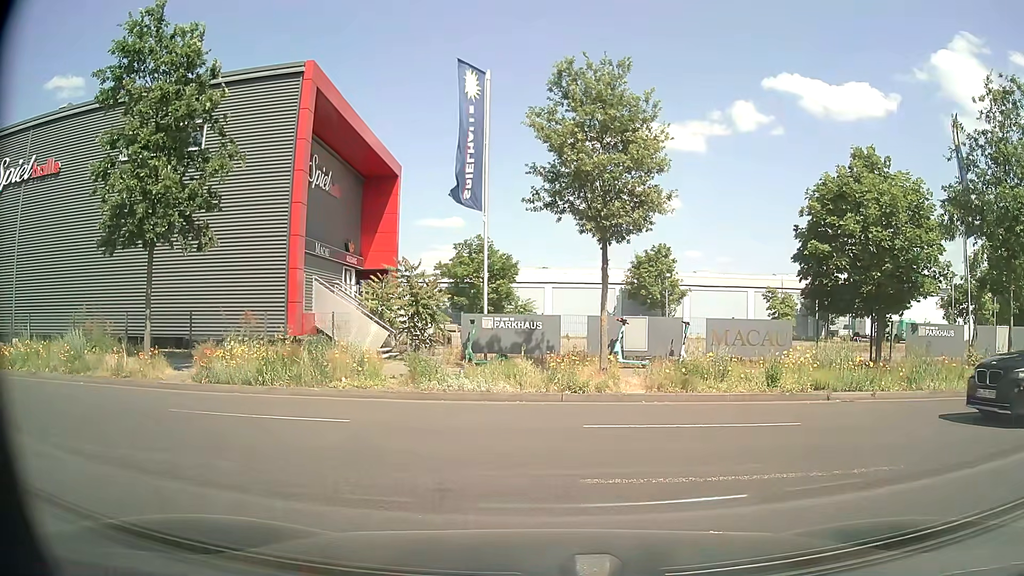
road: service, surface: asphalt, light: Day
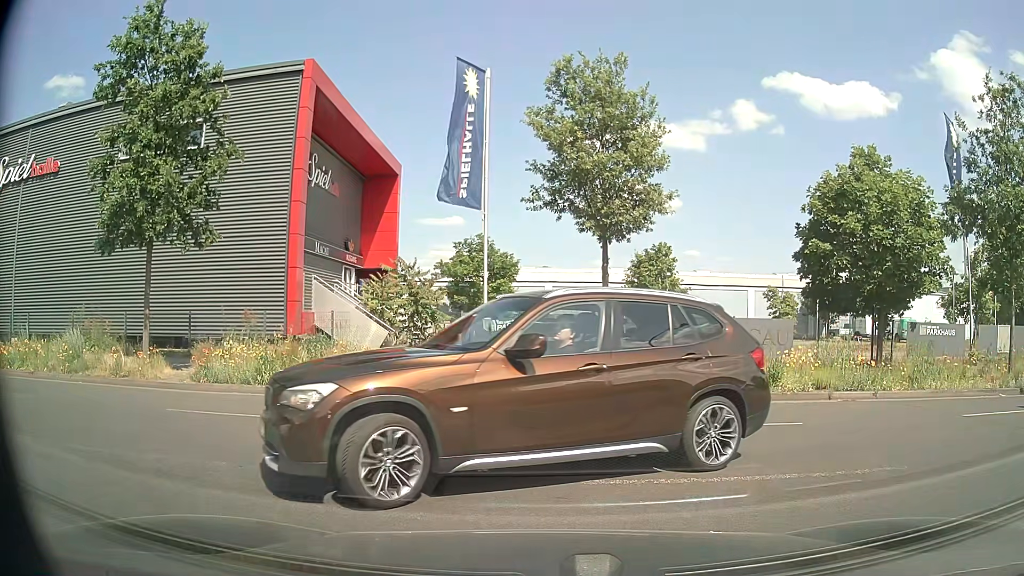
(0.0, +0.1) m; 0°
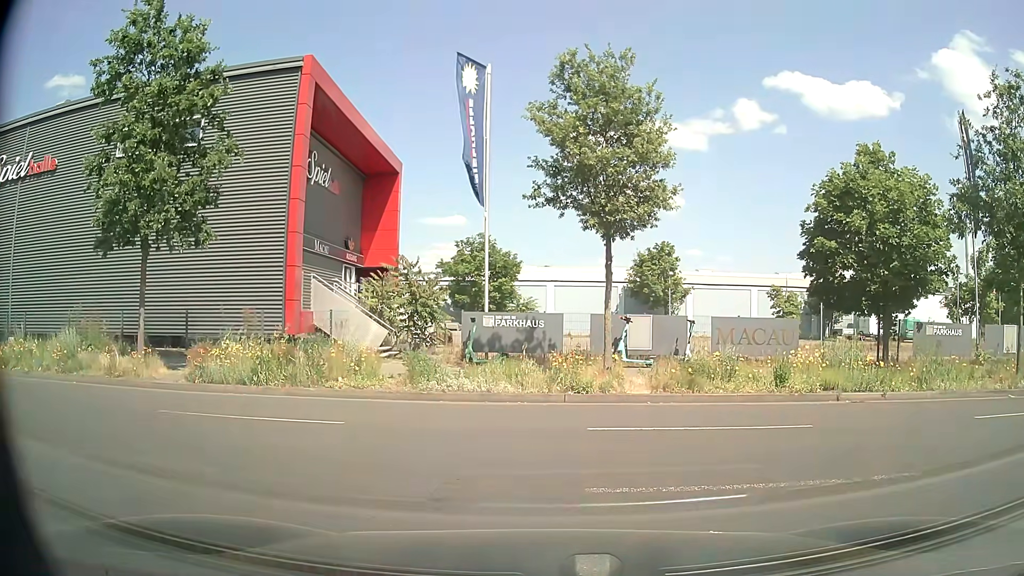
(0.0, +0.3) m; 0°
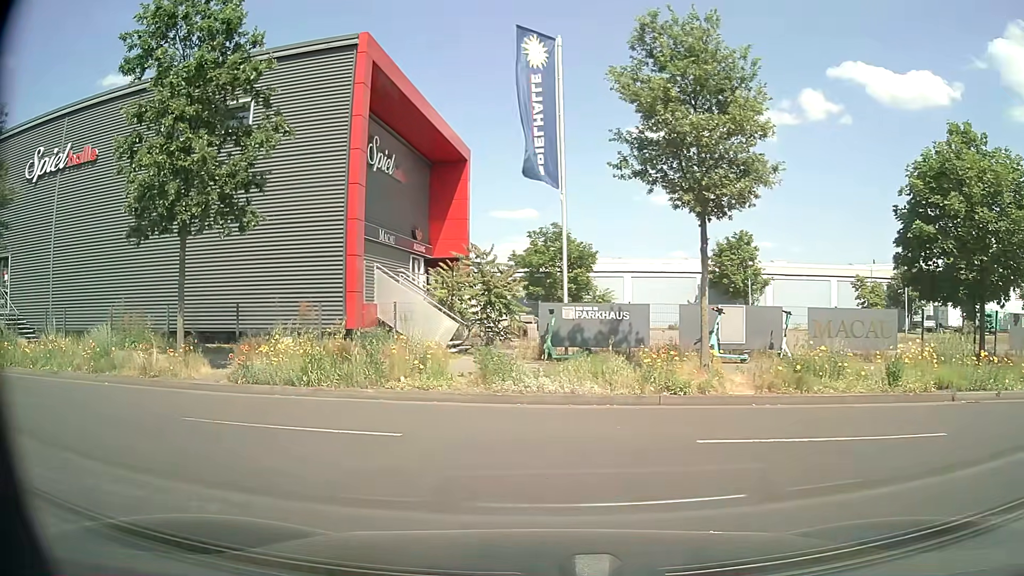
(-0.1, +1.6) m; -9°
